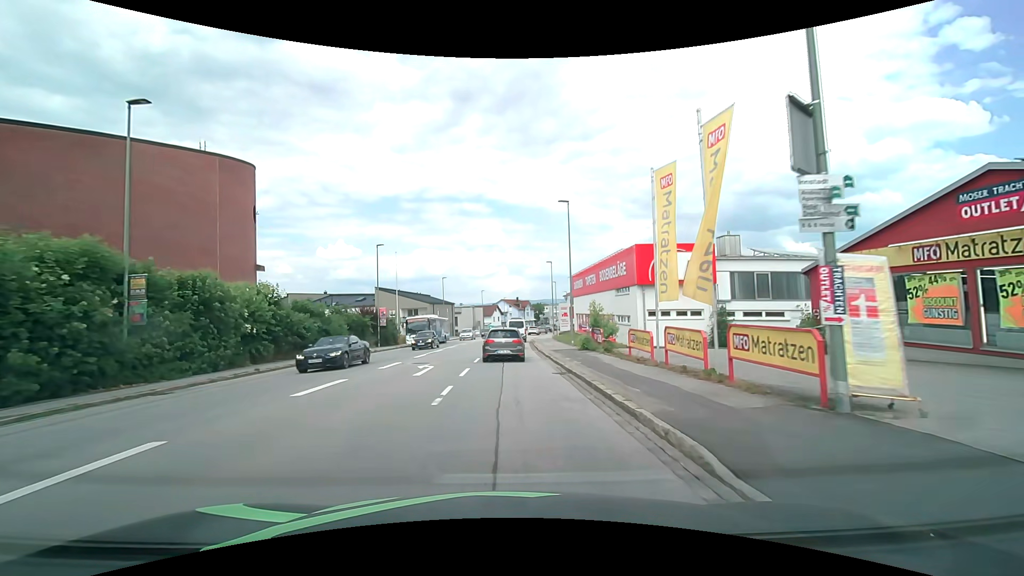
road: tertiary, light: Day
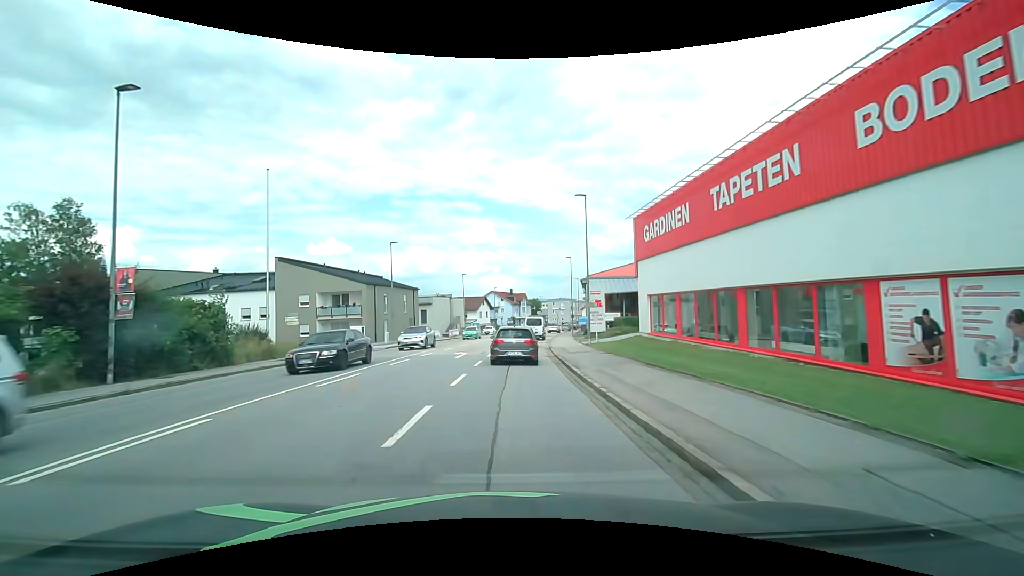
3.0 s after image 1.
(+0.2, +33.4) m; +1°
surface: asphalt
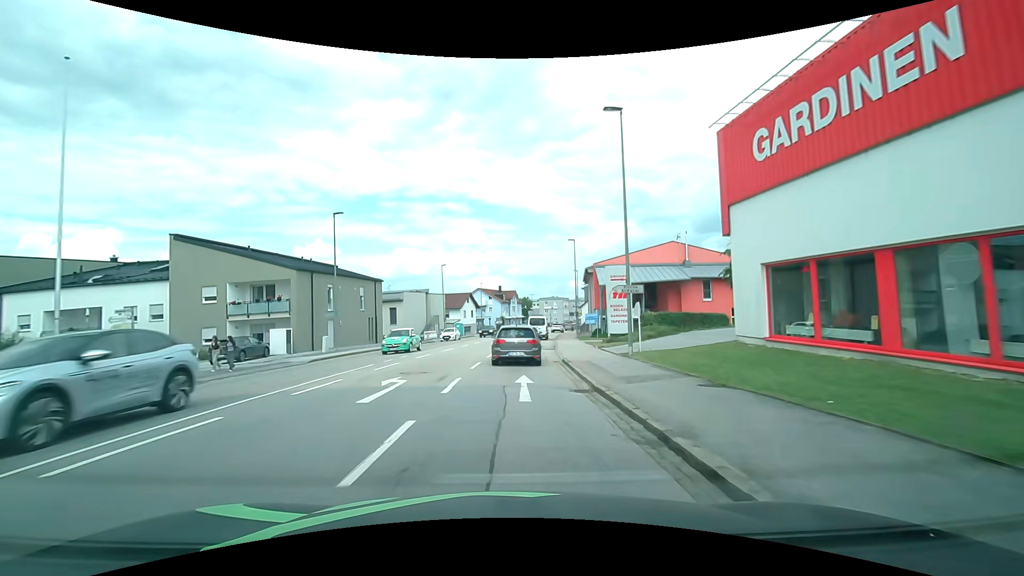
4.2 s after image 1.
(+0.1, +13.5) m; +1°
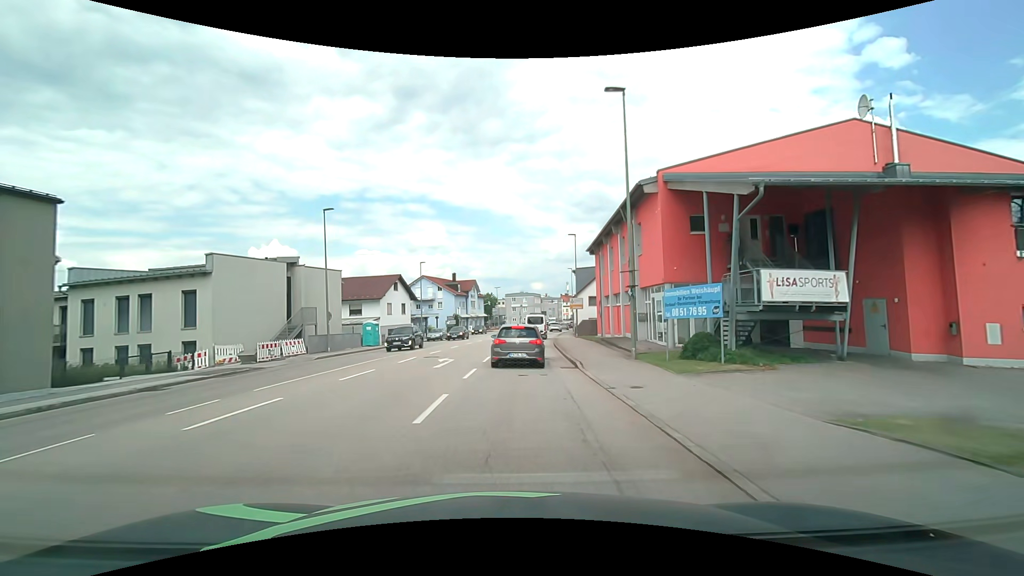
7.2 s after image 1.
(+1.1, +33.7) m; +4°
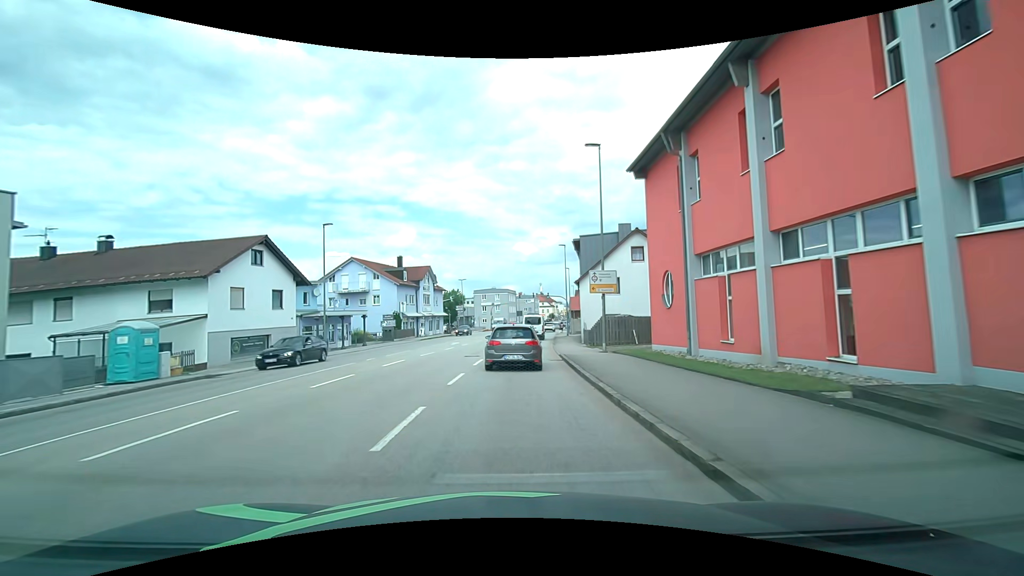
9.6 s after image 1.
(+0.8, +25.2) m; +3°
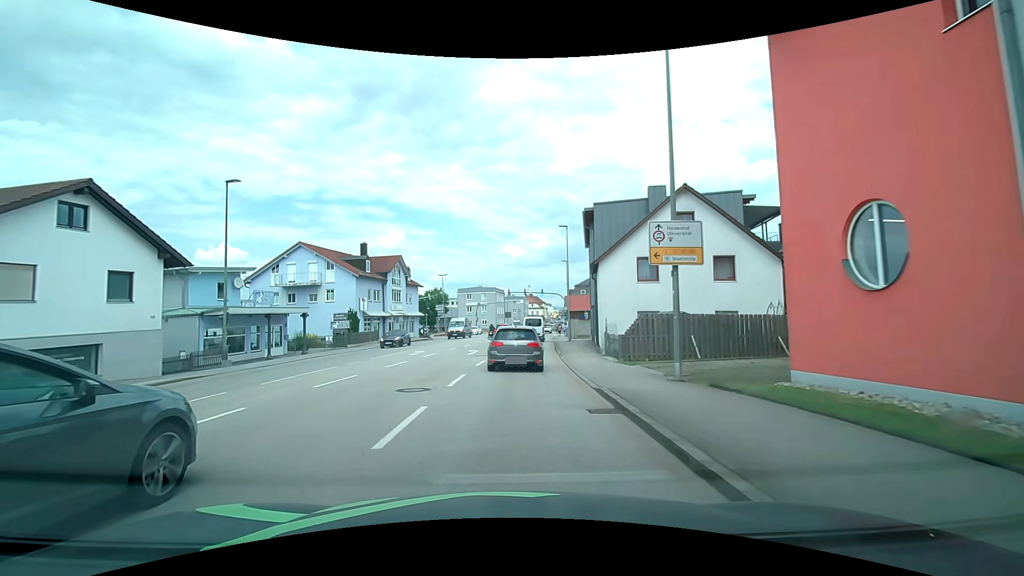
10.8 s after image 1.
(+0.2, +11.8) m; +2°
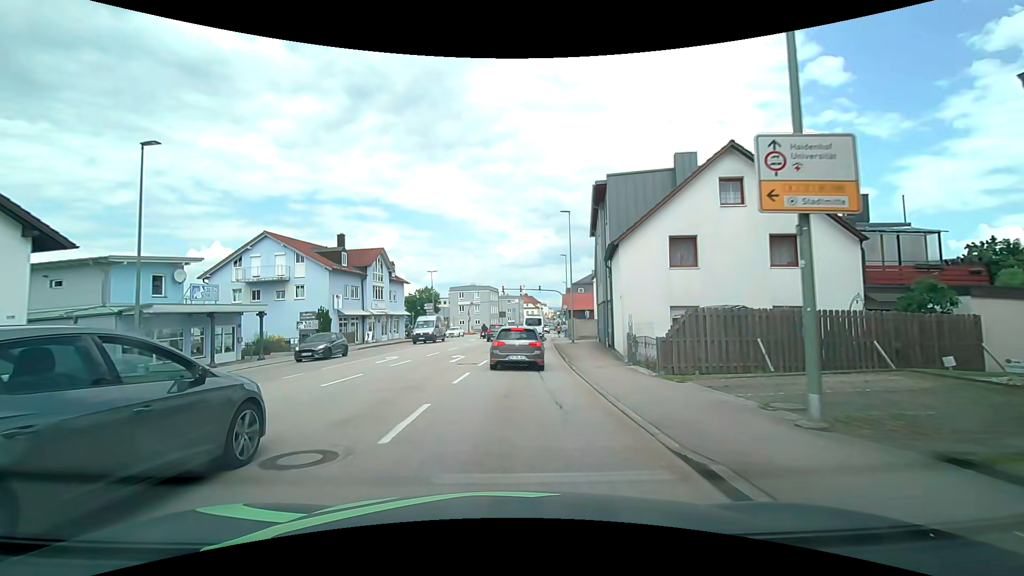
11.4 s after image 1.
(0.0, +5.7) m; +1°
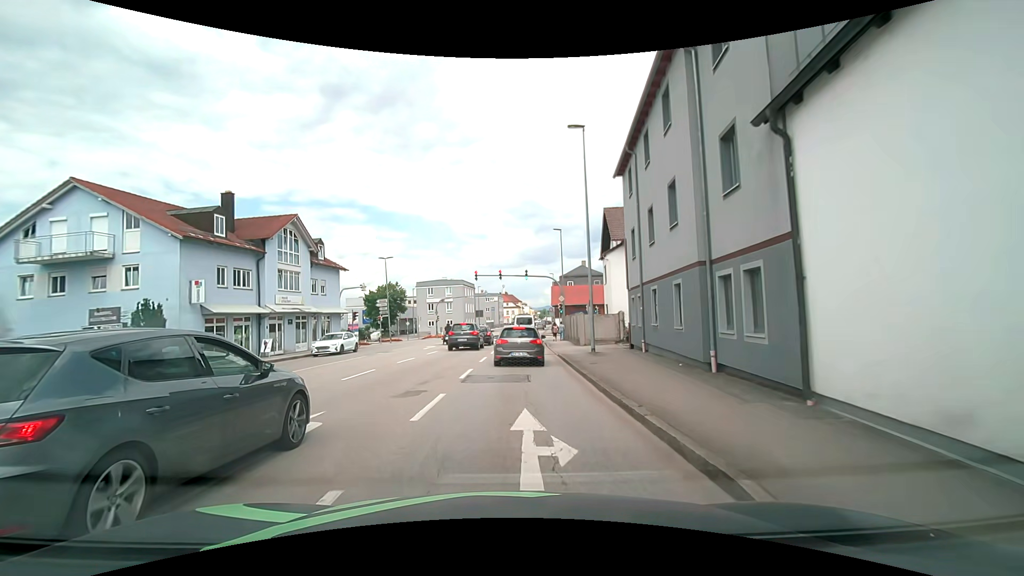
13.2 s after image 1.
(+0.3, +16.6) m; +2°
(0, +10) (0, +20) (+1, +30) (+1, +40) (+2, +50) (+2, +60) (+3, +70) (+4, +80) (+4, +90) (+5, +100) m
